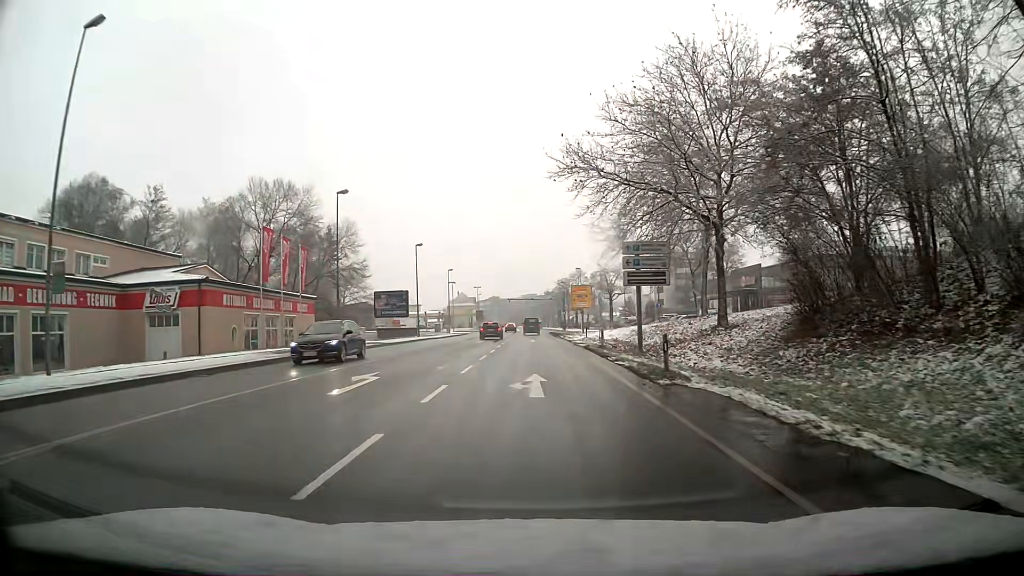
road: primary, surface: asphalt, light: Day
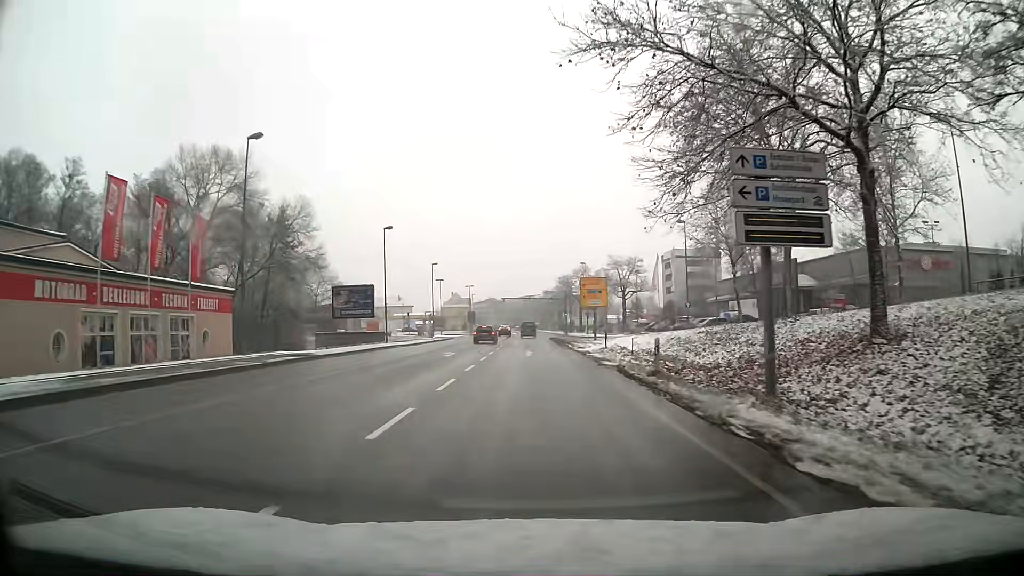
(+0.1, +15.2) m; 0°
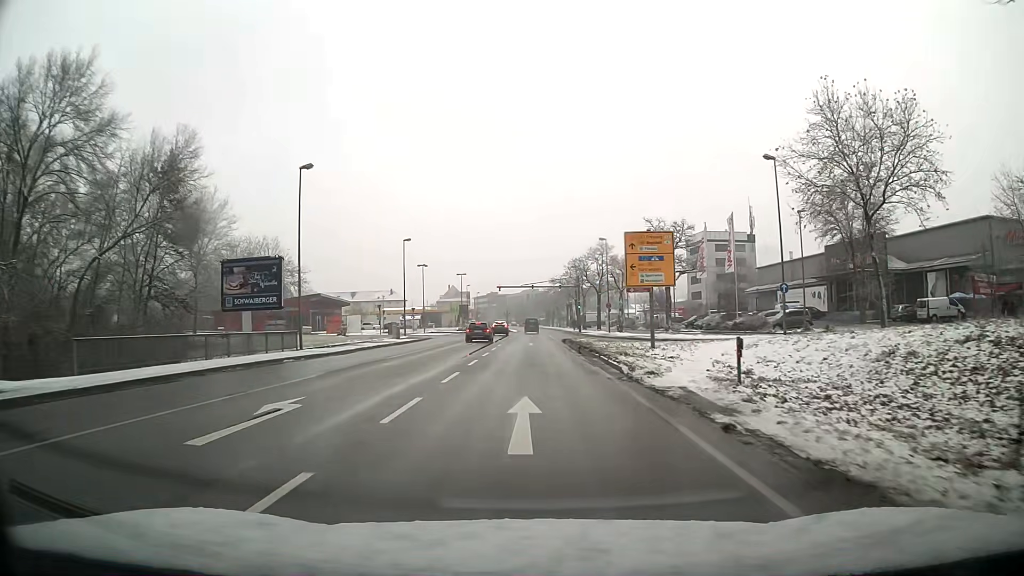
(-0.1, +23.0) m; 0°
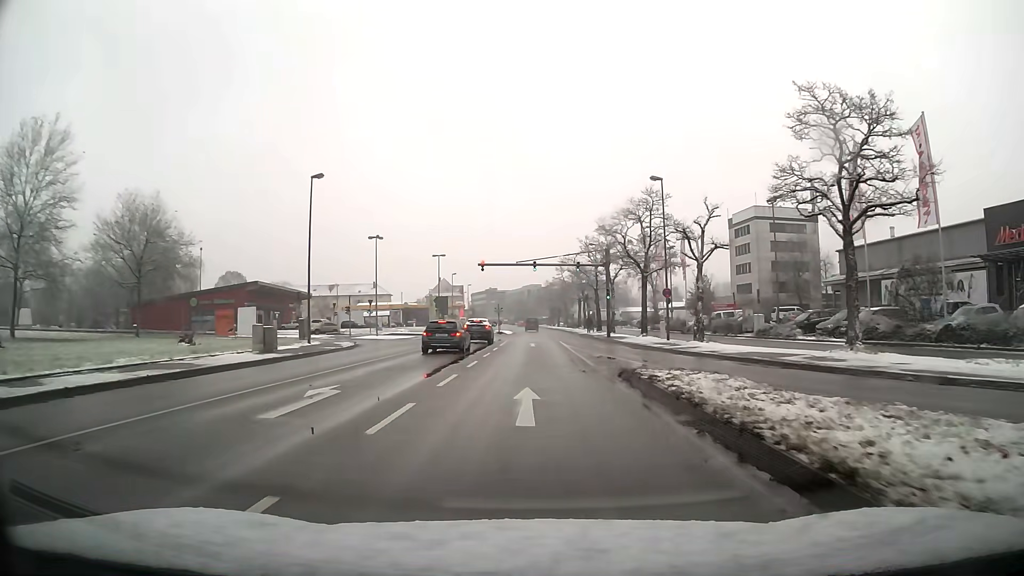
(0.0, +31.1) m; 0°
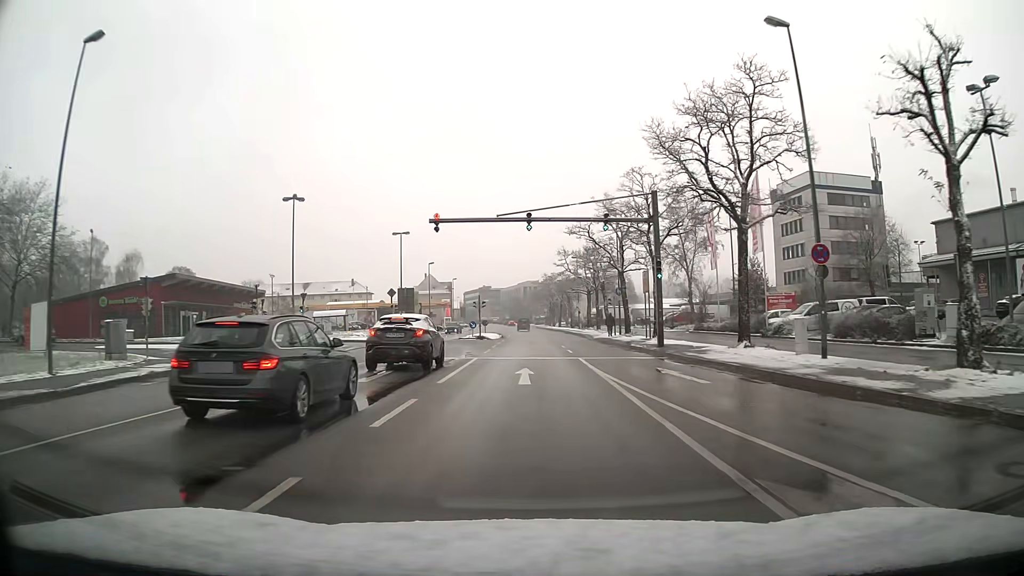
(0.0, +23.4) m; 0°
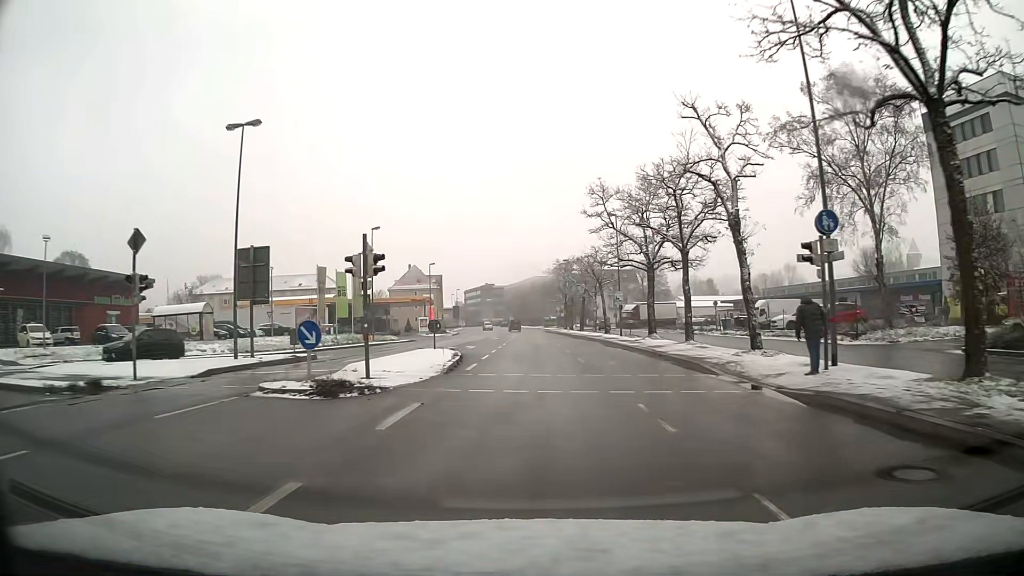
(-0.2, +39.1) m; -1°
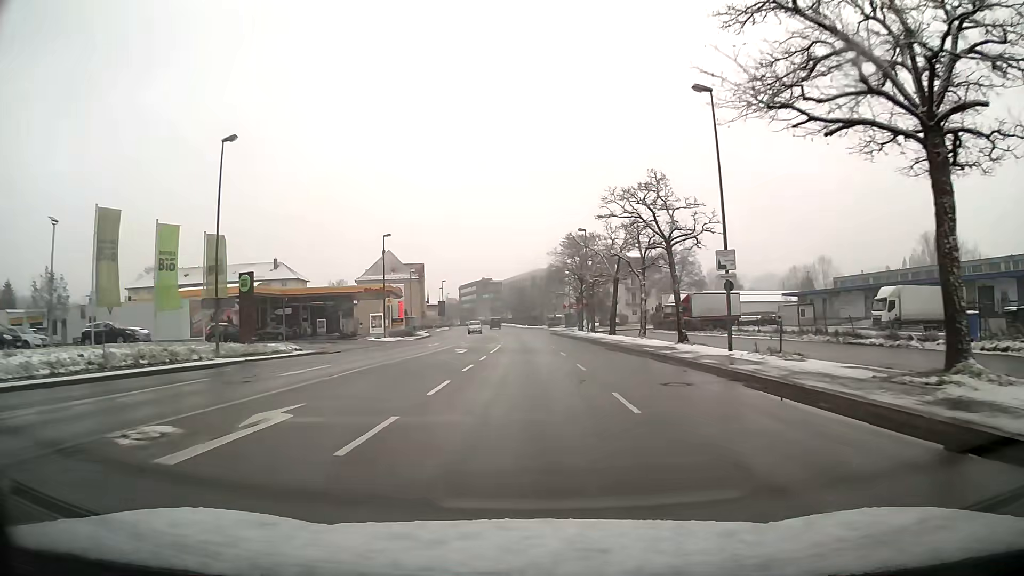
(0.0, +31.2) m; 0°
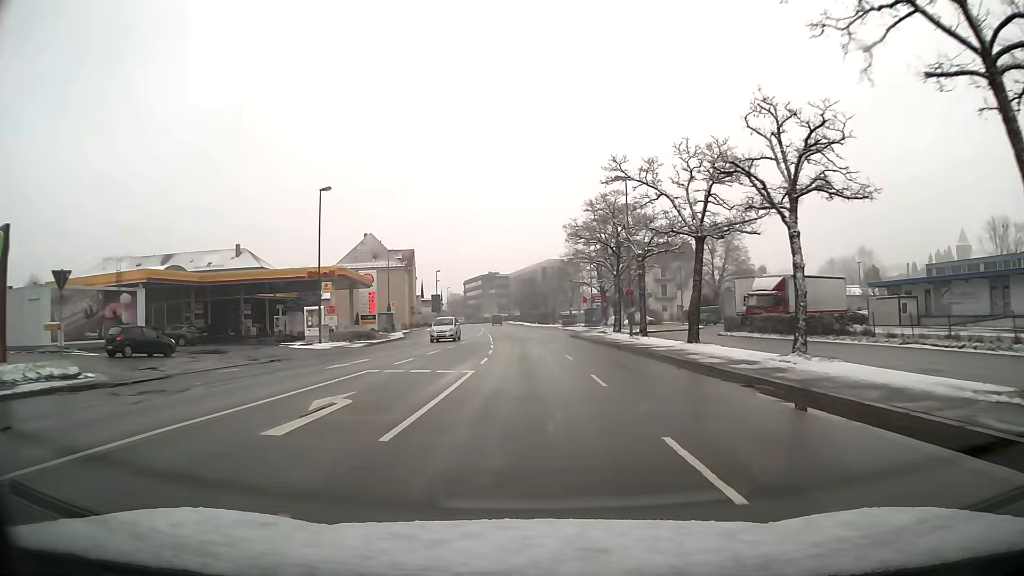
(-0.2, +23.3) m; -1°
